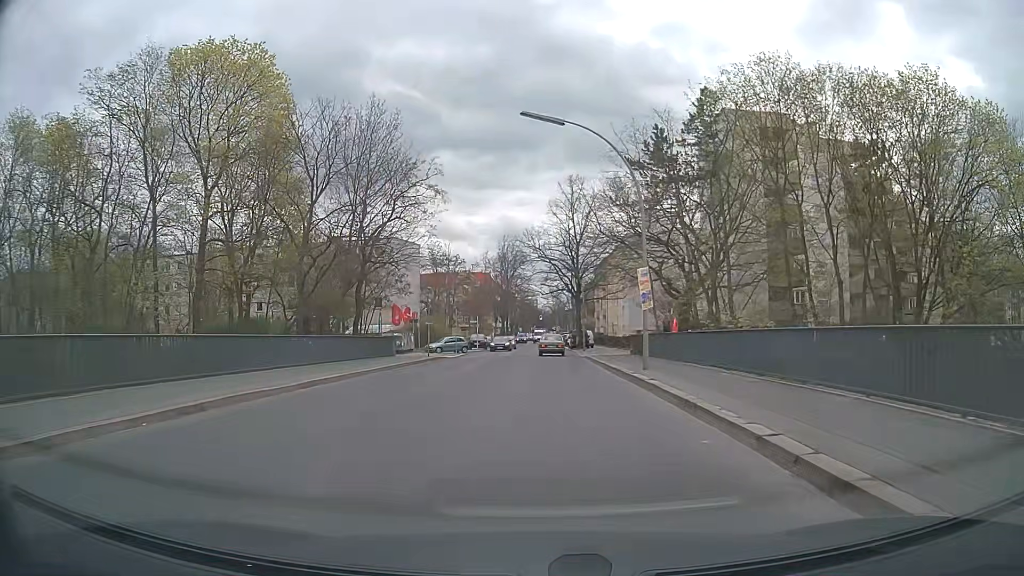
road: tertiary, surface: asphalt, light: Day
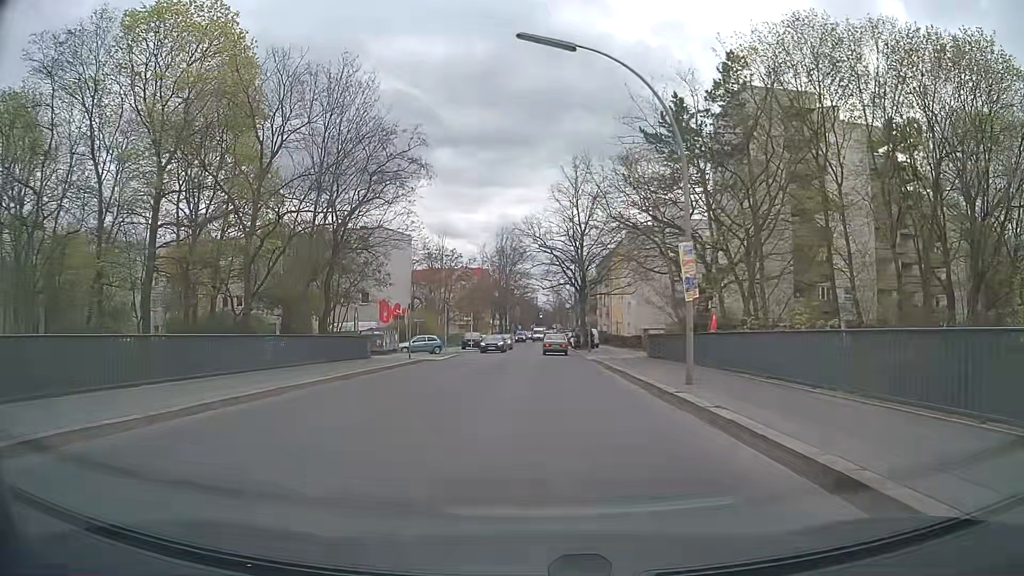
(0.0, +5.7) m; 0°
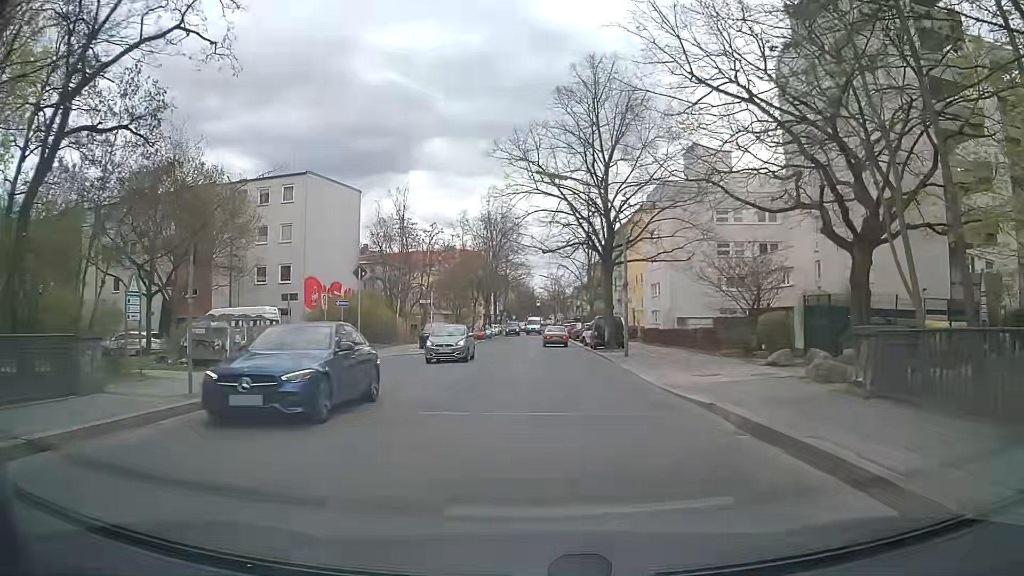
(+0.1, +21.3) m; 0°
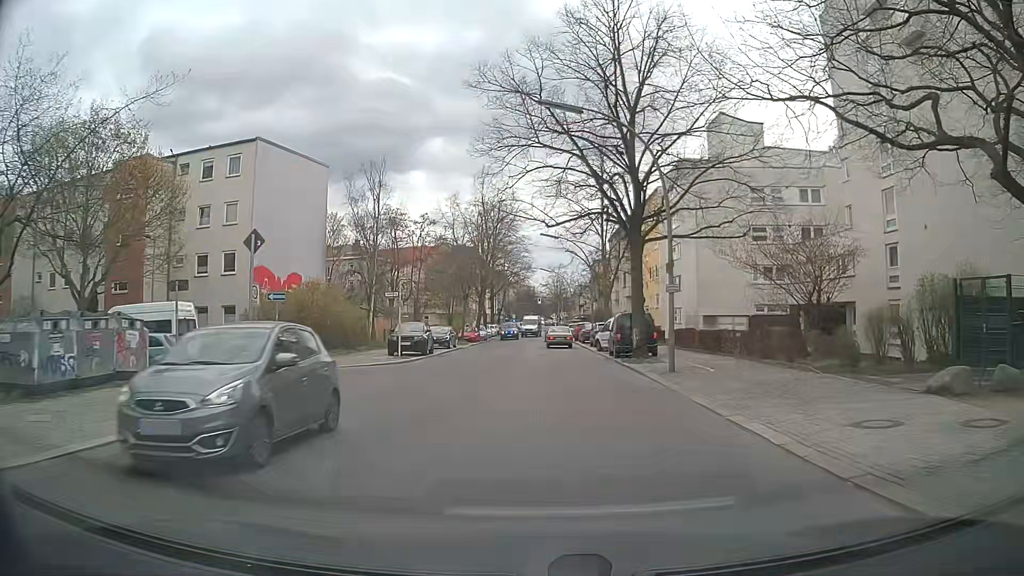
(+0.1, +9.1) m; +1°
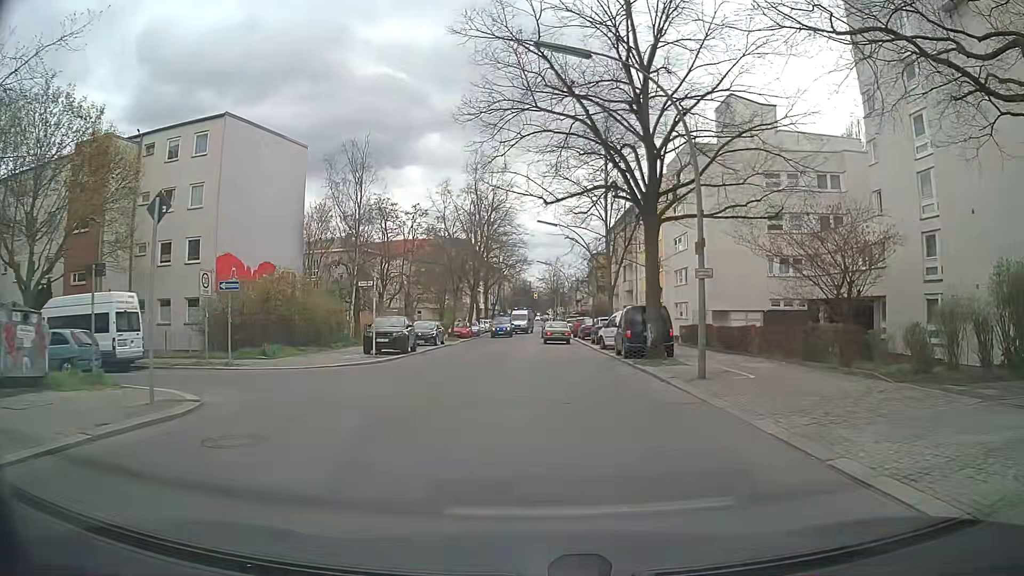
(0.0, +3.8) m; 0°
